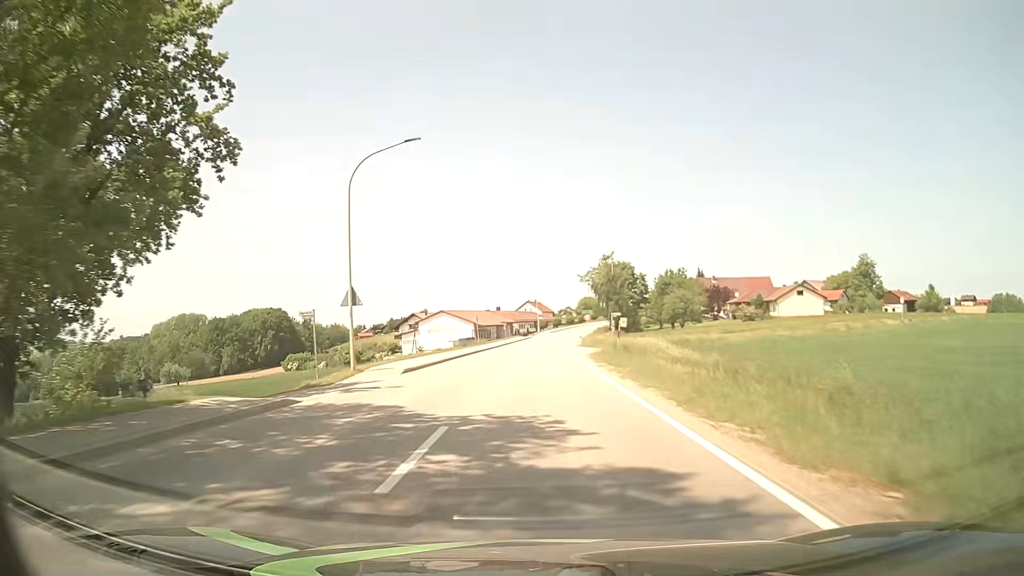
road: tertiary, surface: asphalt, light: Day
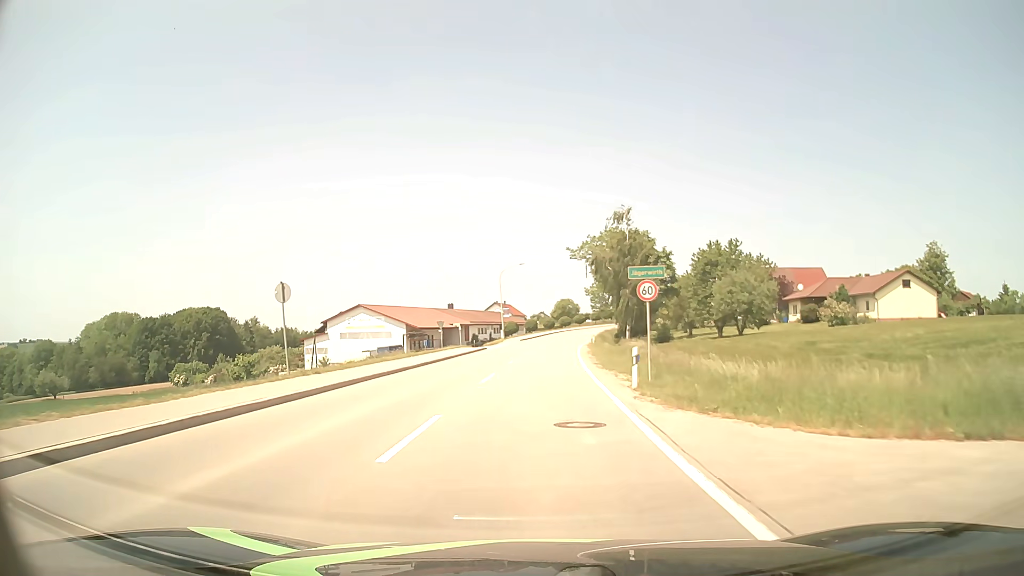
(+0.7, +45.7) m; +2°
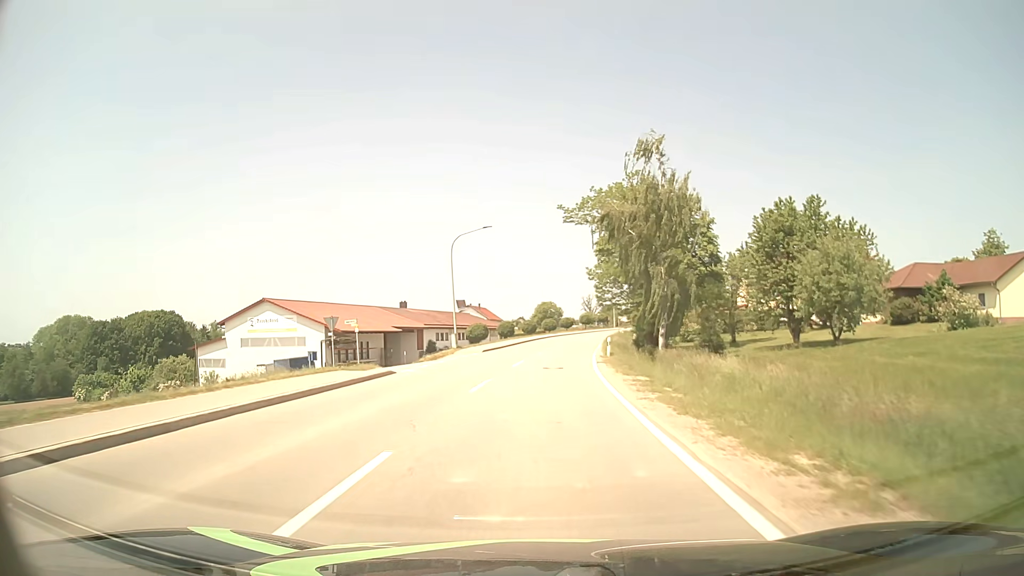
(+0.4, +27.1) m; +2°
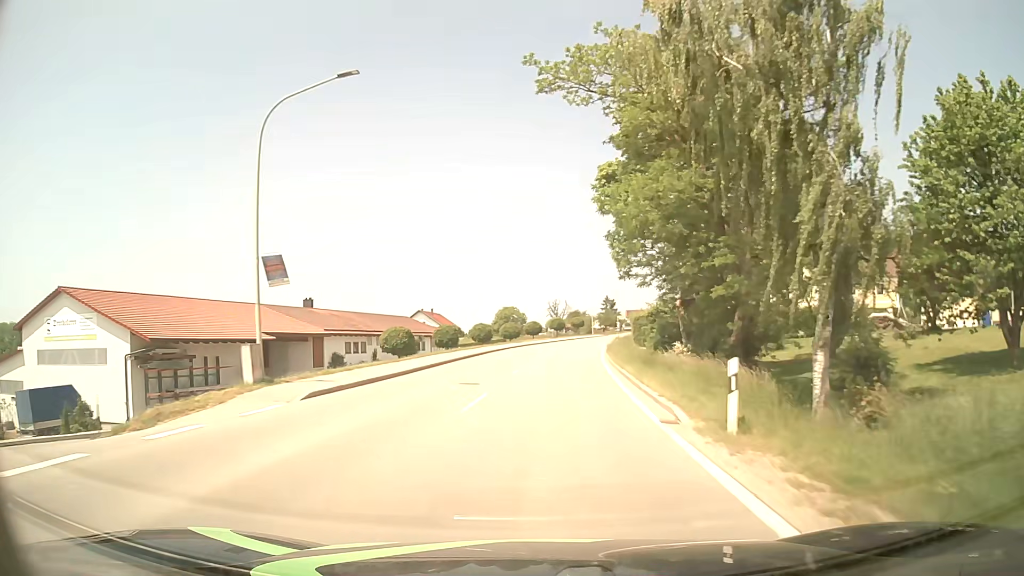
(+0.7, +27.2) m; +3°
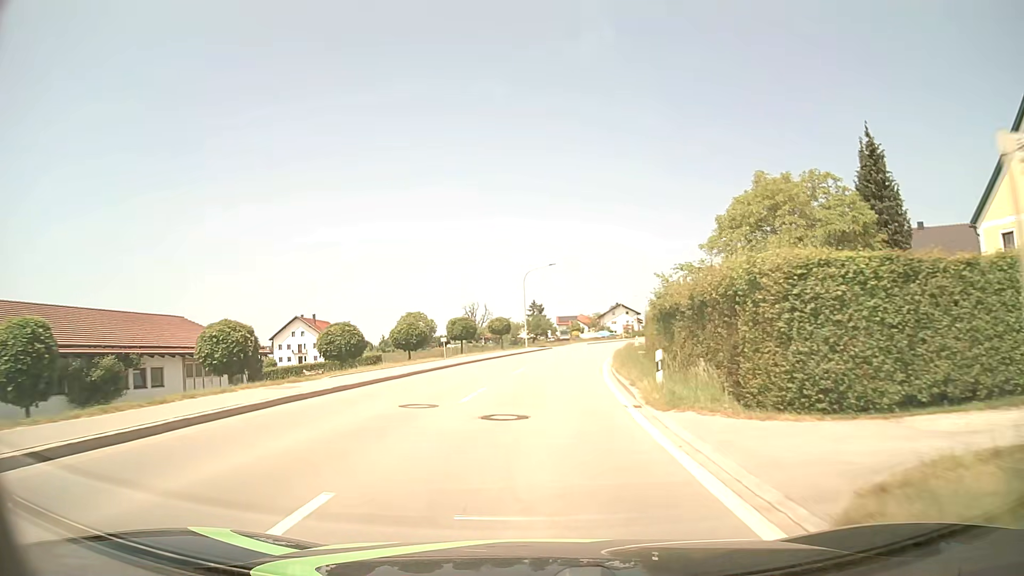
(+2.6, +45.1) m; +7°
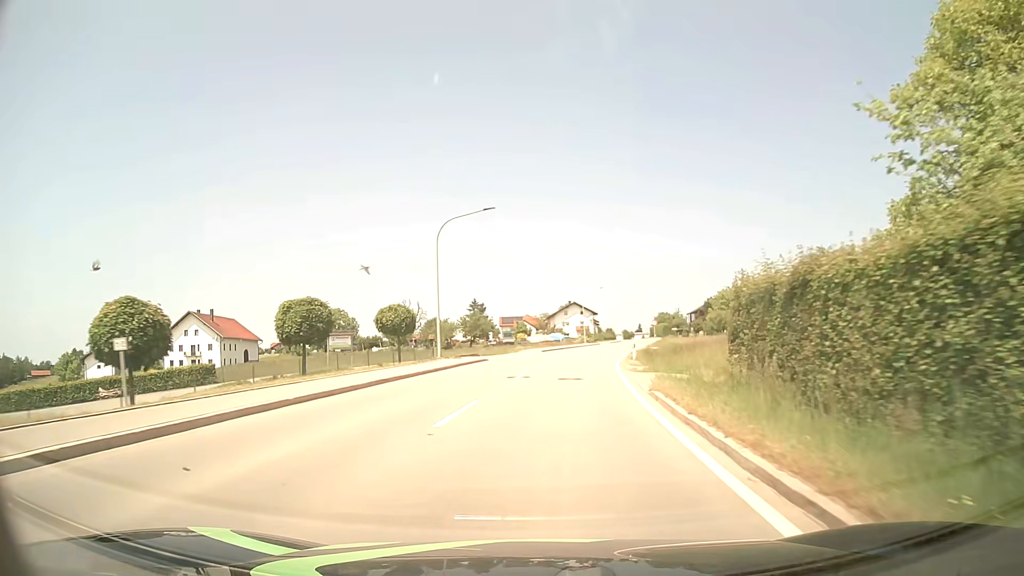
(+1.0, +27.1) m; +5°
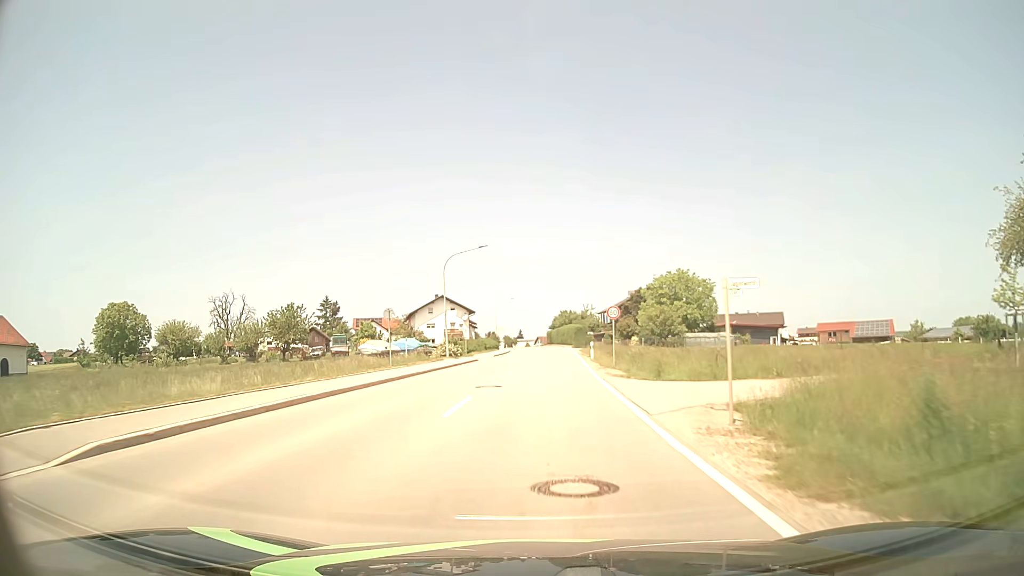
(+4.1, +45.1) m; +10°
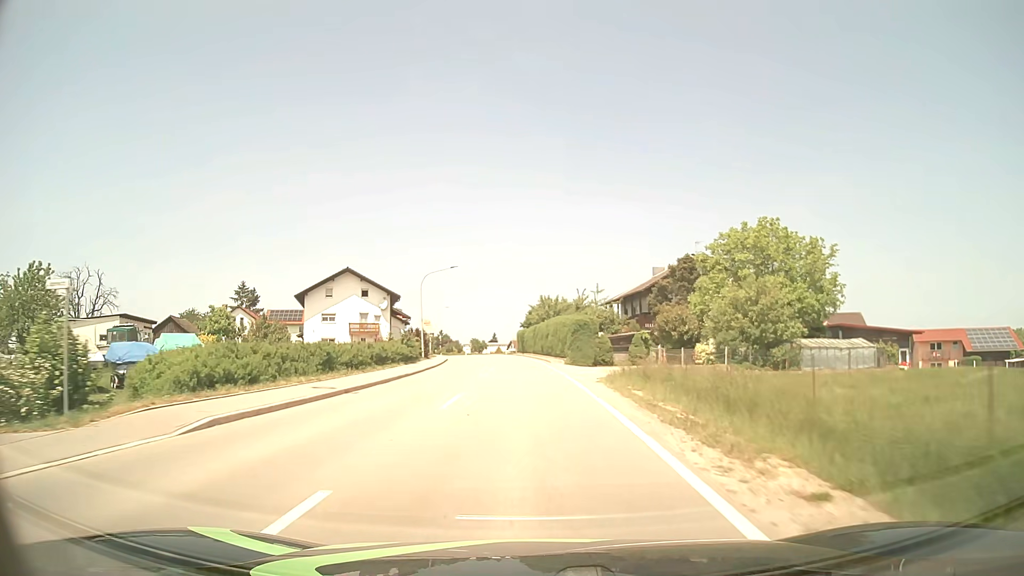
(+1.4, +45.7) m; +2°
(0, +10) (0, +20) (-1, +30) (-1, +40) (-2, +50) (-3, +60) (-4, +70) (-5, +80) (-6, +90) (-8, +100) m
